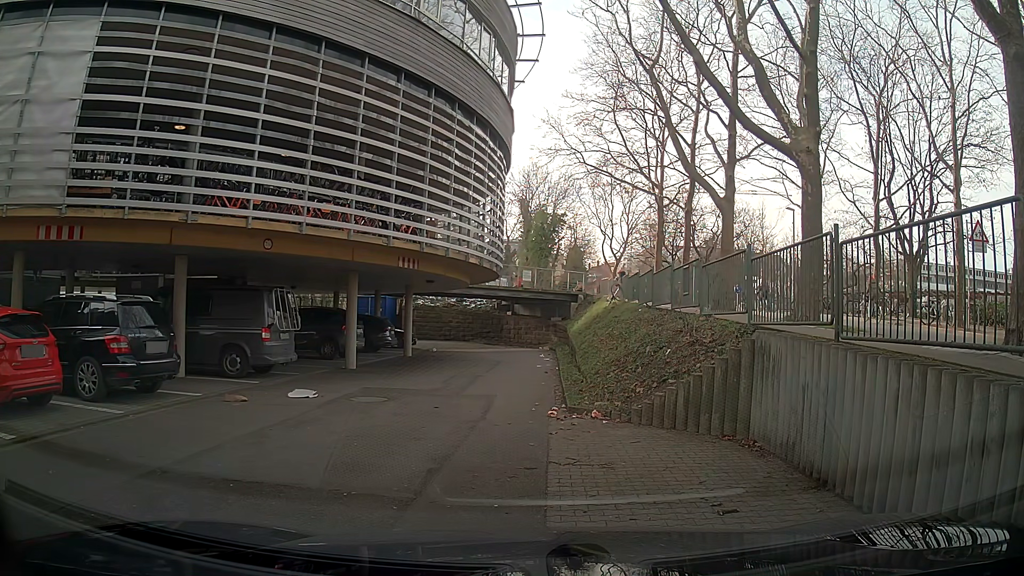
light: Day
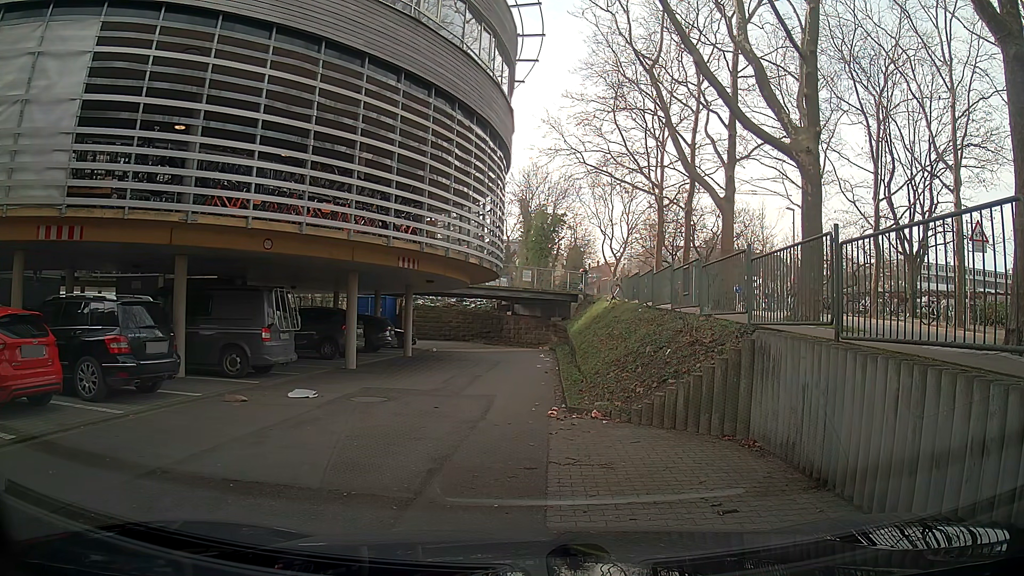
(0.0, 0.0) m; 0°
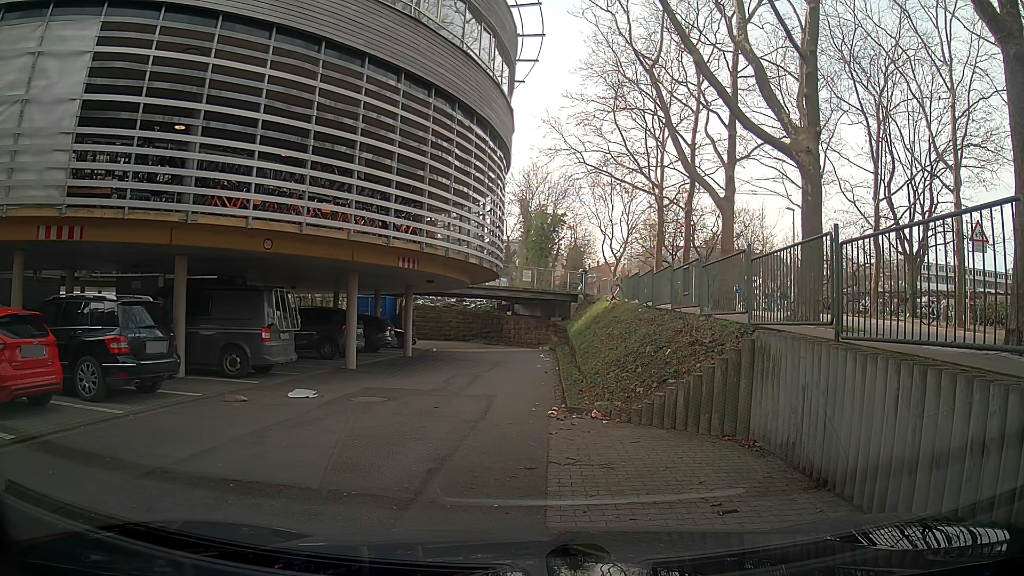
(0.0, 0.0) m; 0°
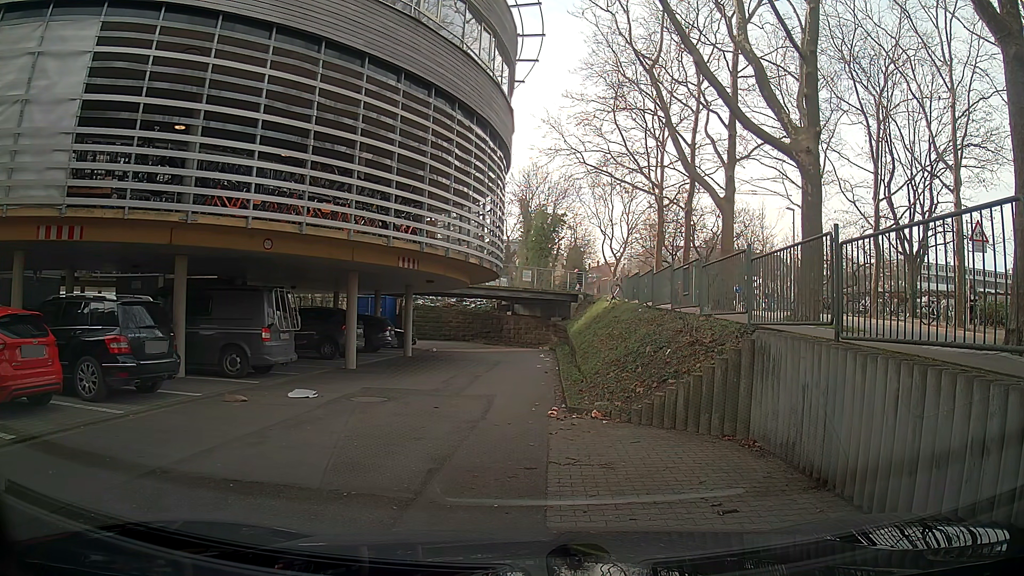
(0.0, 0.0) m; 0°
